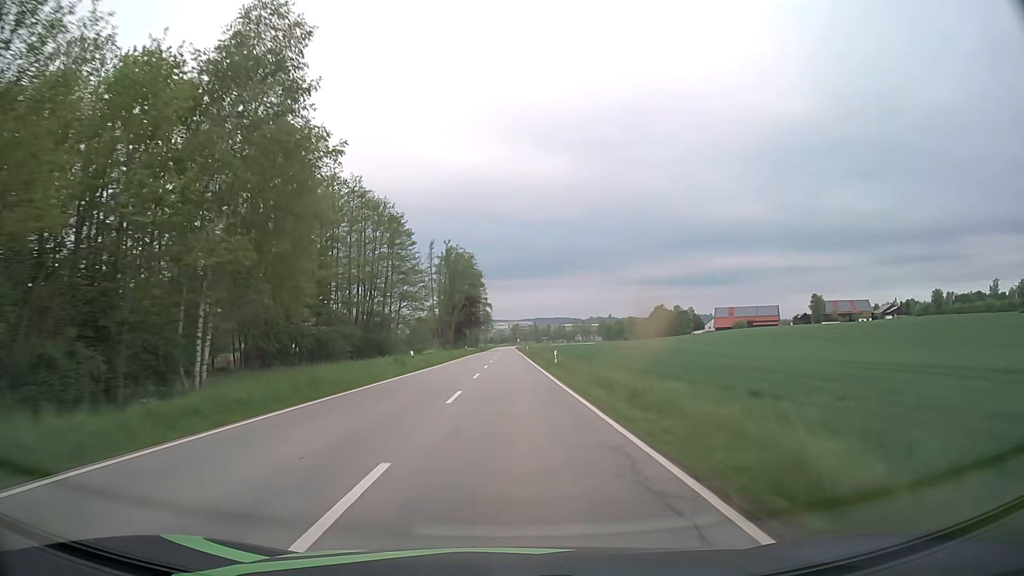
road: secondary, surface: asphalt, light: Day
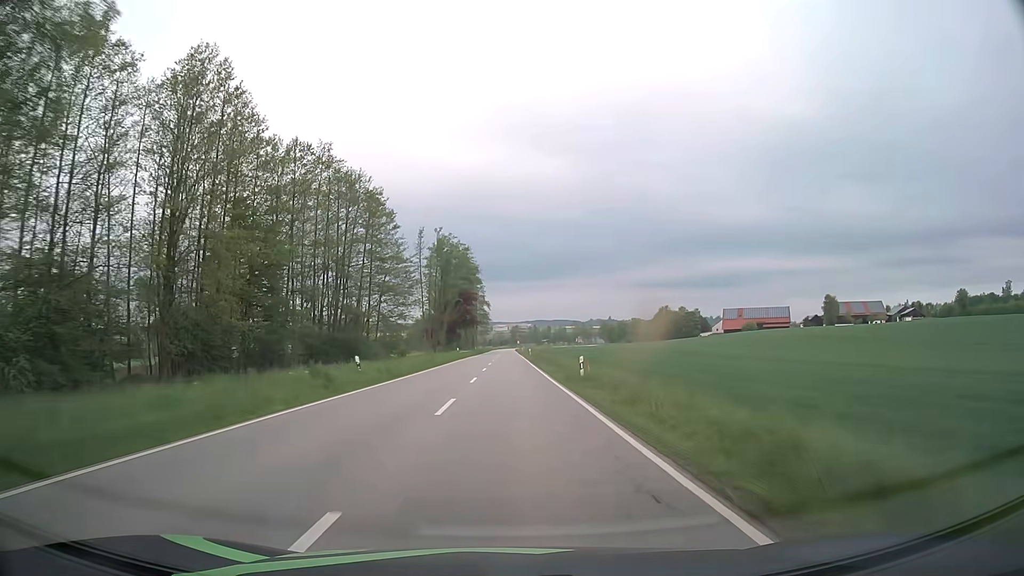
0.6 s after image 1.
(0.0, +14.1) m; 0°
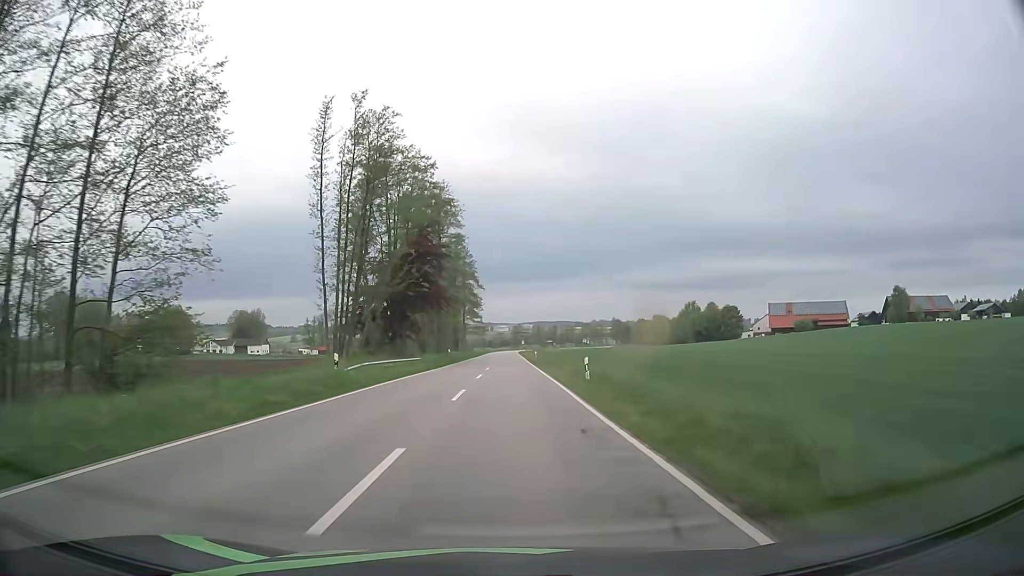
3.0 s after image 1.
(0.0, +56.6) m; 0°
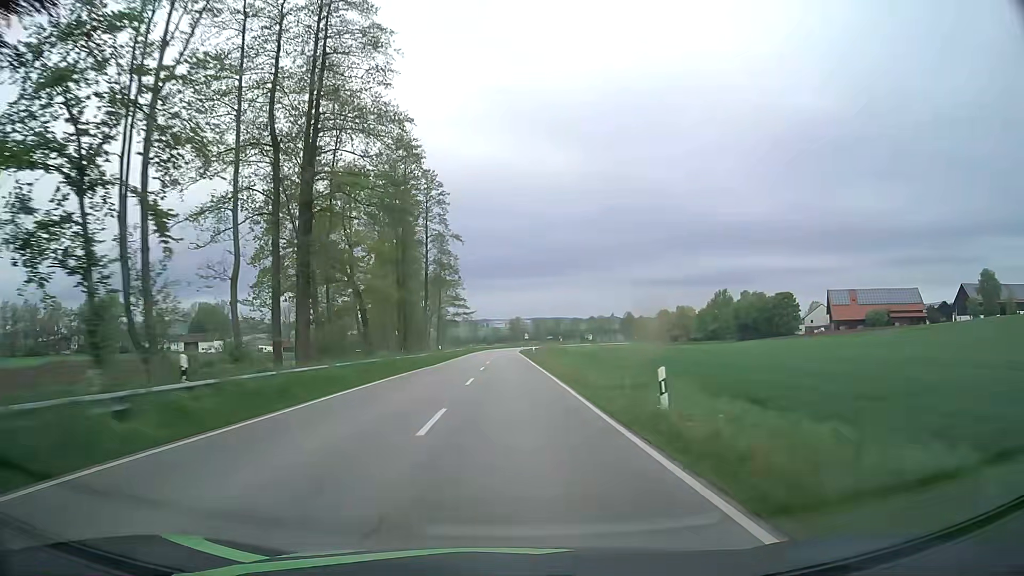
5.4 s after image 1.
(+0.2, +55.1) m; 0°
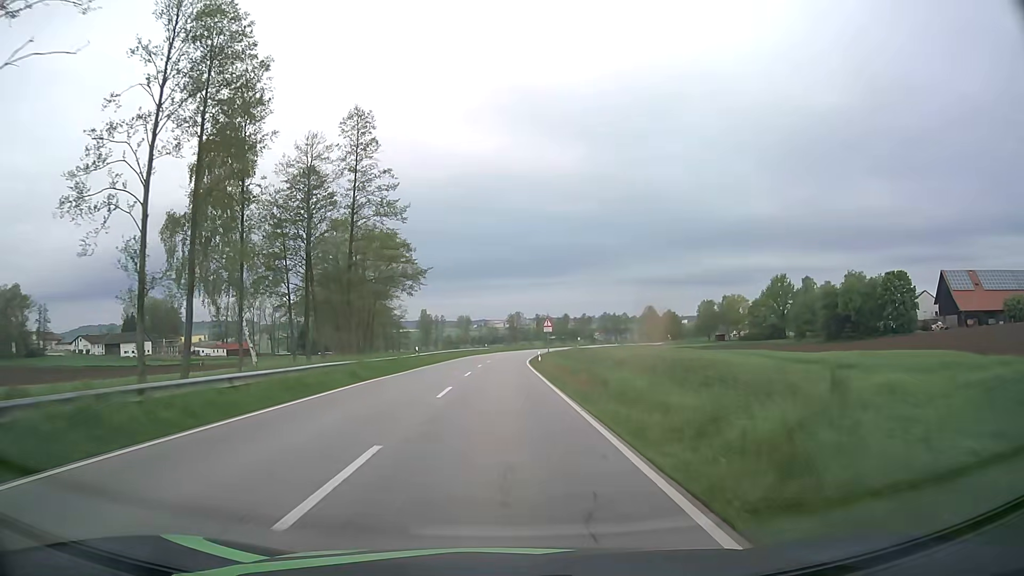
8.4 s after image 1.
(+0.5, +65.2) m; 0°
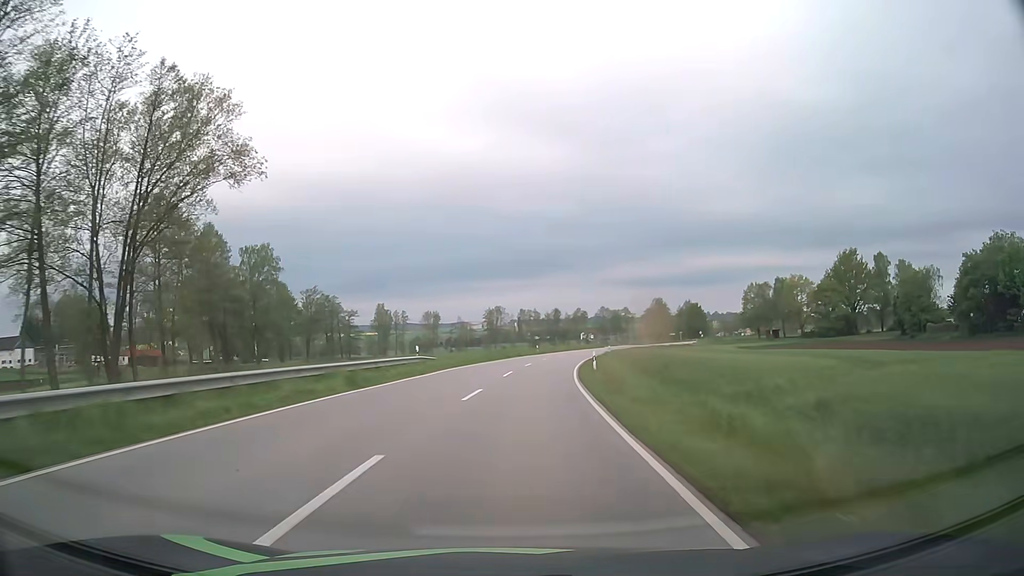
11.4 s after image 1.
(+0.4, +61.0) m; +2°
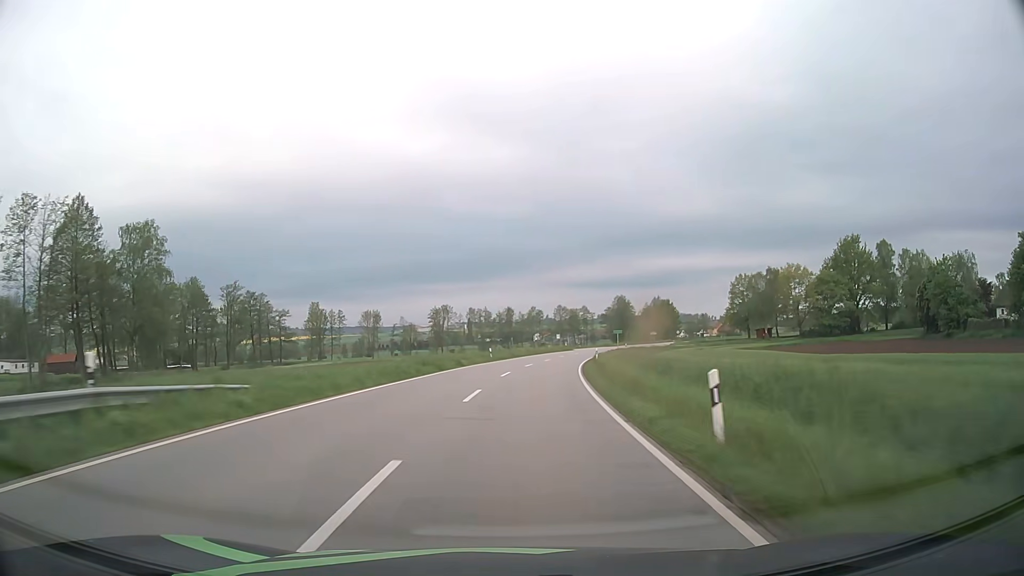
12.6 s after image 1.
(+0.7, +24.6) m; +4°
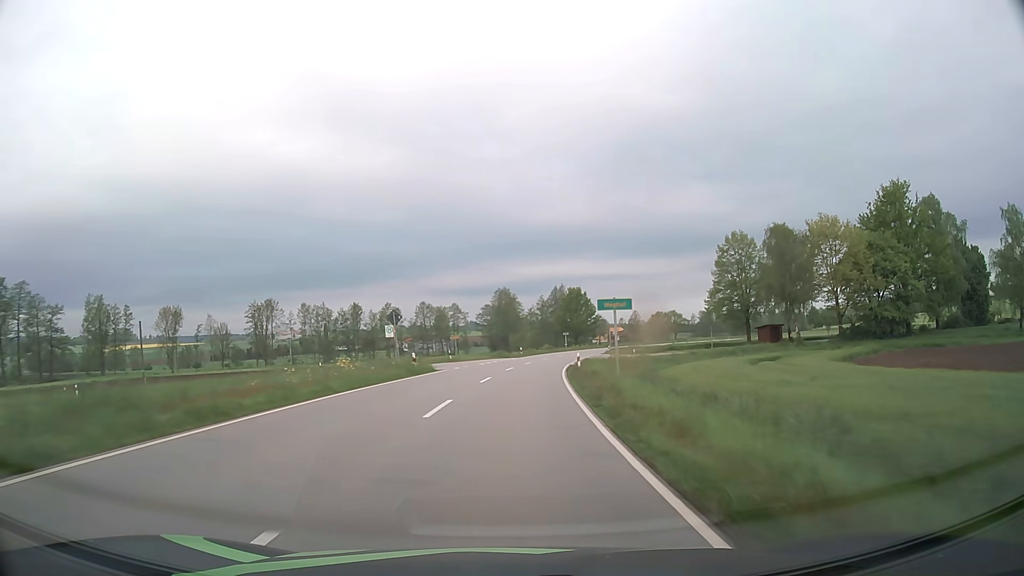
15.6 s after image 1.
(+6.4, +62.5) m; +11°
(0, +10) (+1, +20) (+1, +30) (+2, +40) (+3, +50) (+5, +60) (+7, +70) (+9, +79) (+11, +89) (+13, +99) m
